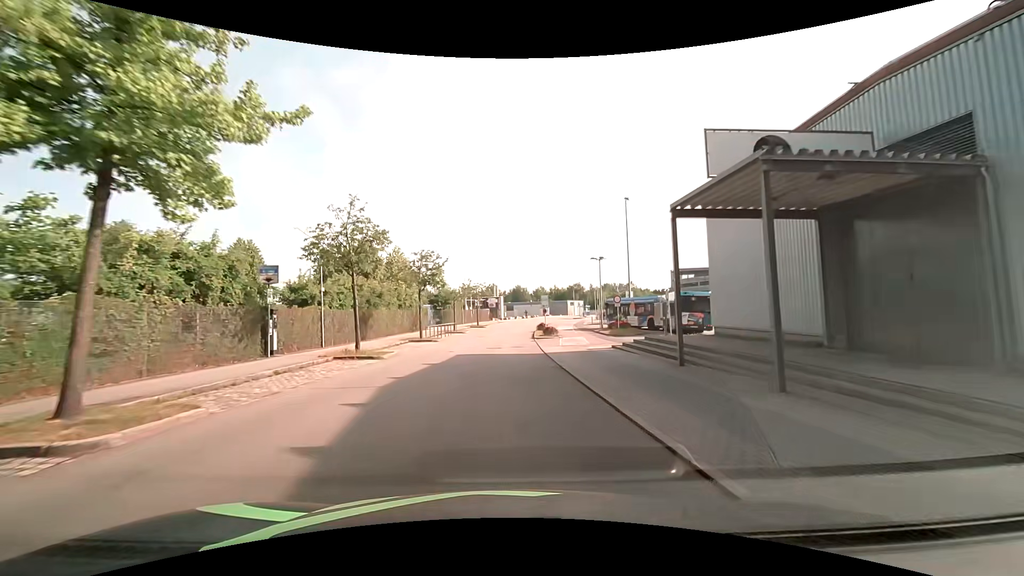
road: residential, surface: asphalt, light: Day
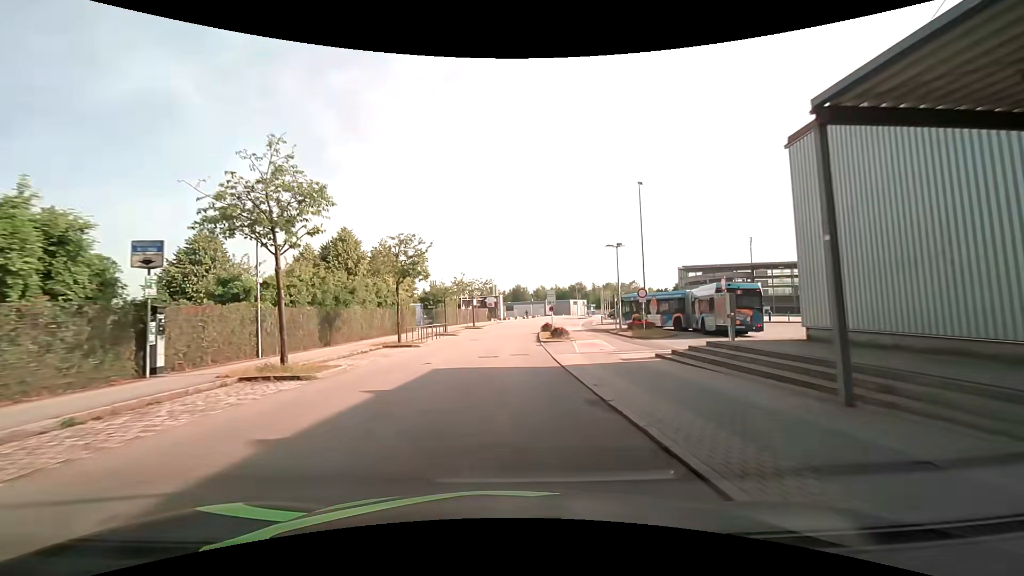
(0.0, +7.0) m; 0°
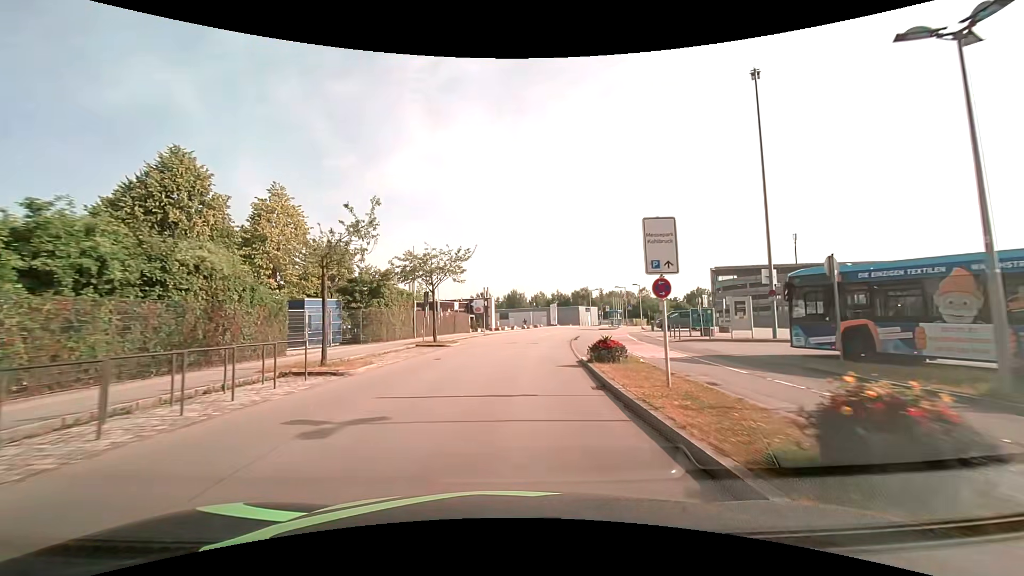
(+0.2, +27.2) m; +1°
(0, +10) (+1, +20) (+2, +30) (+3, +40) (+5, +50) (+7, +59) (+10, +69) (+13, +78) (+17, +88) (+21, +97) m
